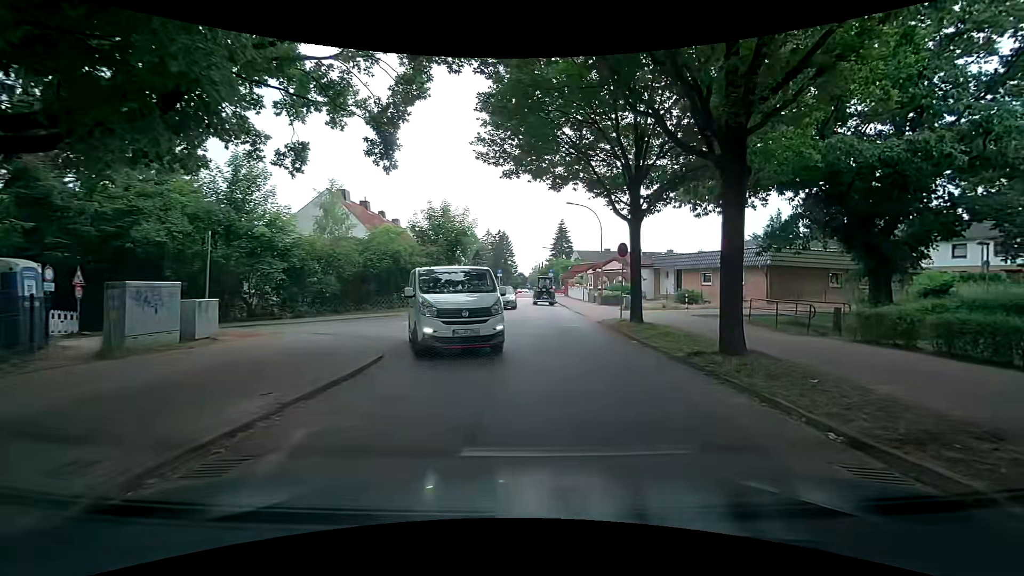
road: residential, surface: asphalt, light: Day
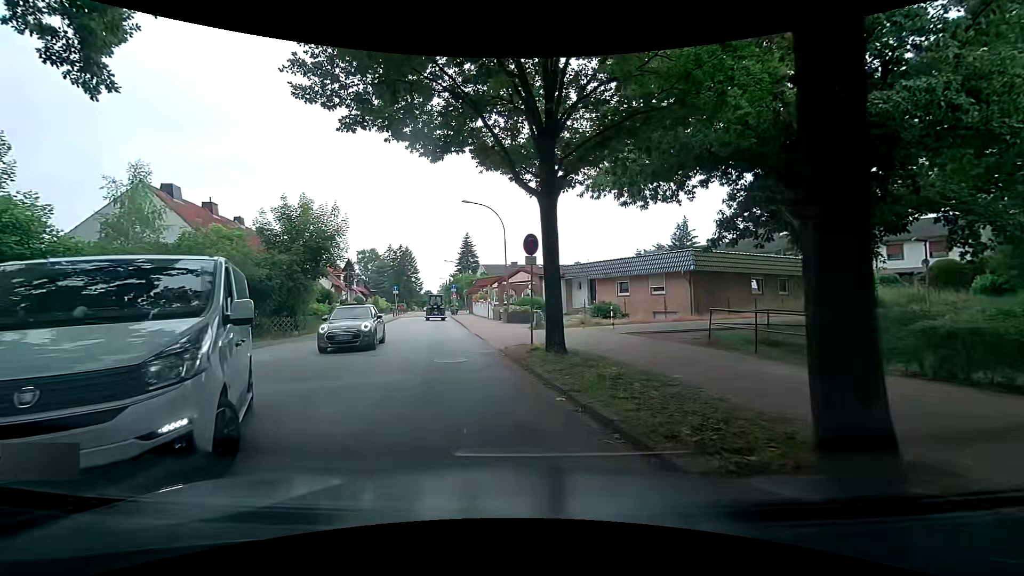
(+0.9, +6.7) m; +10°
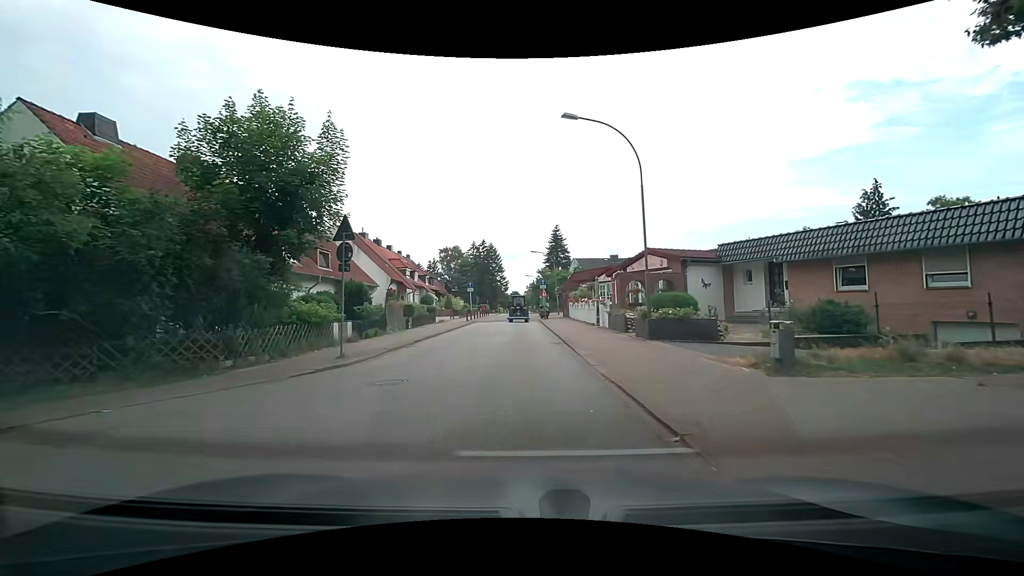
(-1.7, +14.4) m; -8°
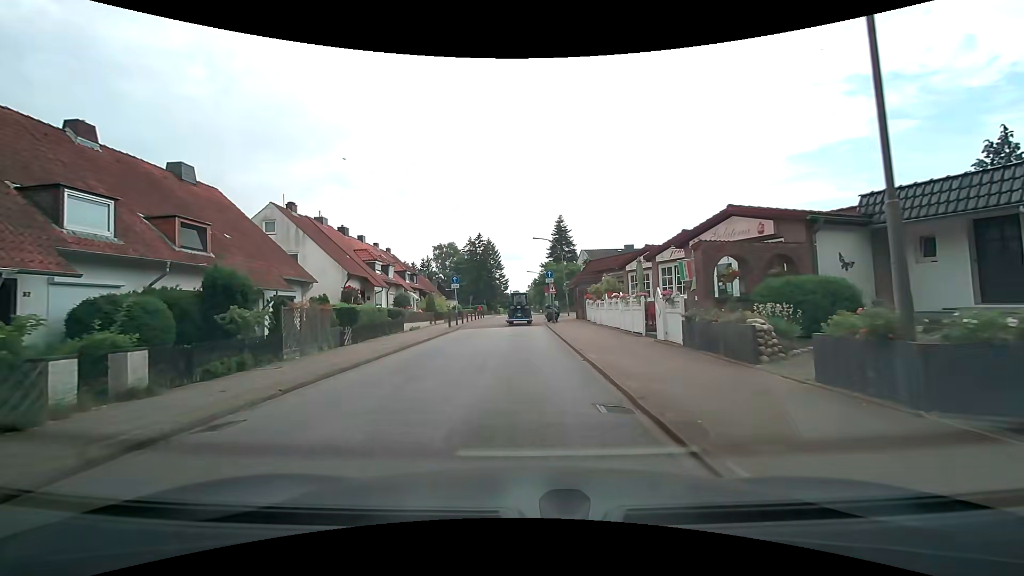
(0.0, +11.4) m; 0°
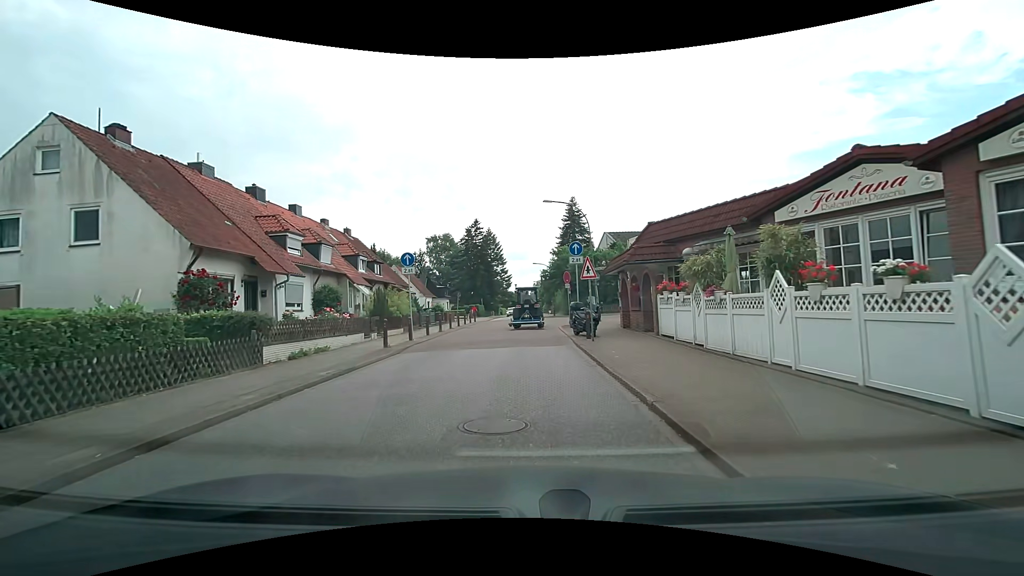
(-0.3, +16.4) m; -1°
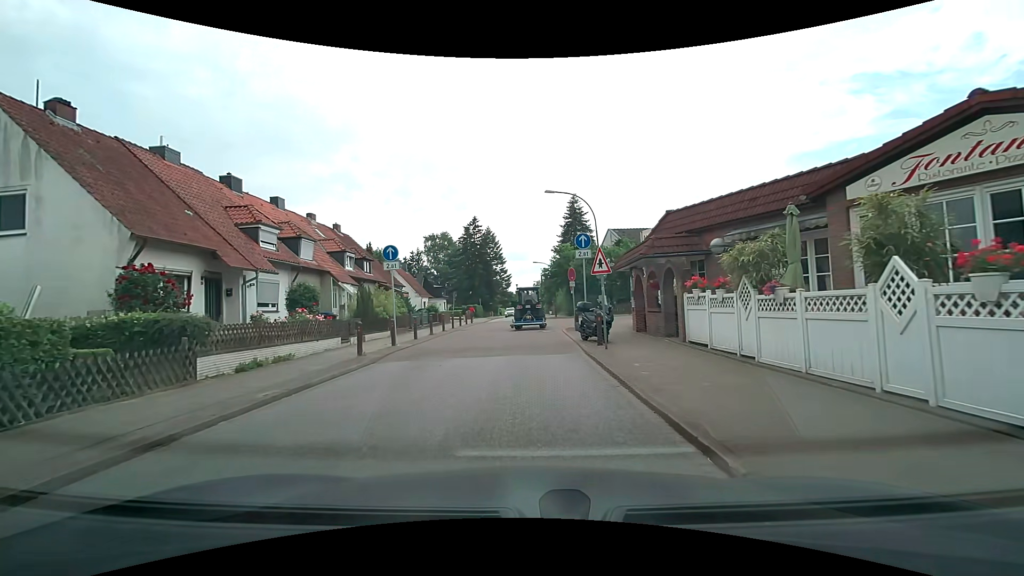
(0.0, +2.7) m; +1°
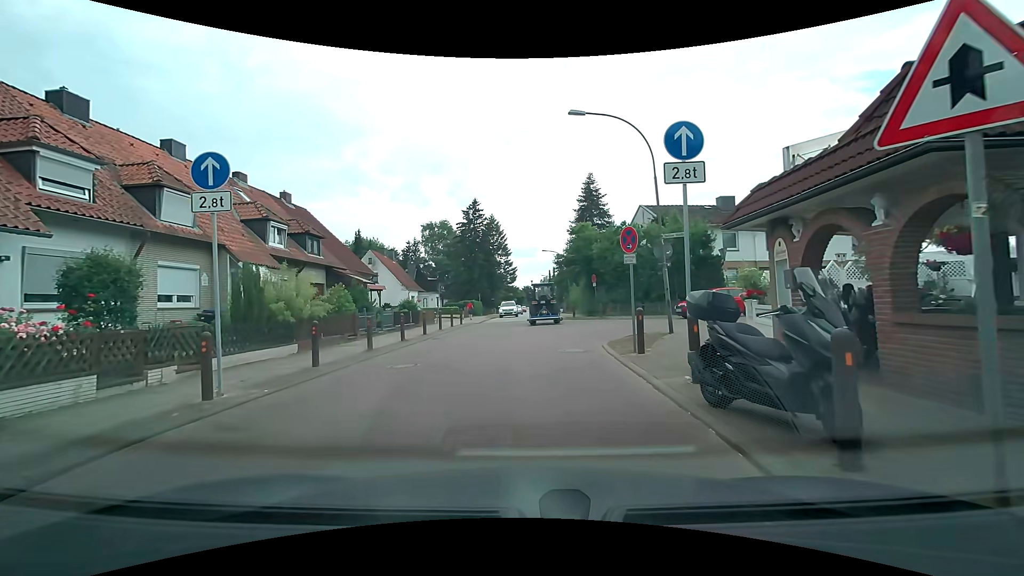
(-0.2, +11.0) m; -1°
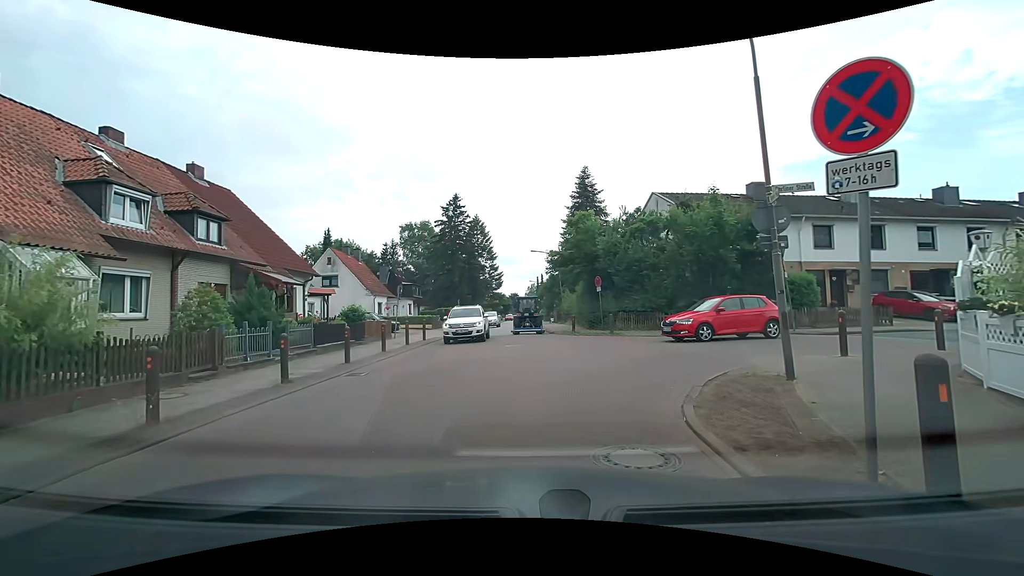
(+0.1, +8.0) m; +1°
(0, +10) (0, +20) (0, +30) (+1, +40) (+1, +50) (+1, +60) (+1, +70) (+1, +80) (+1, +90) (+1, +100) m
